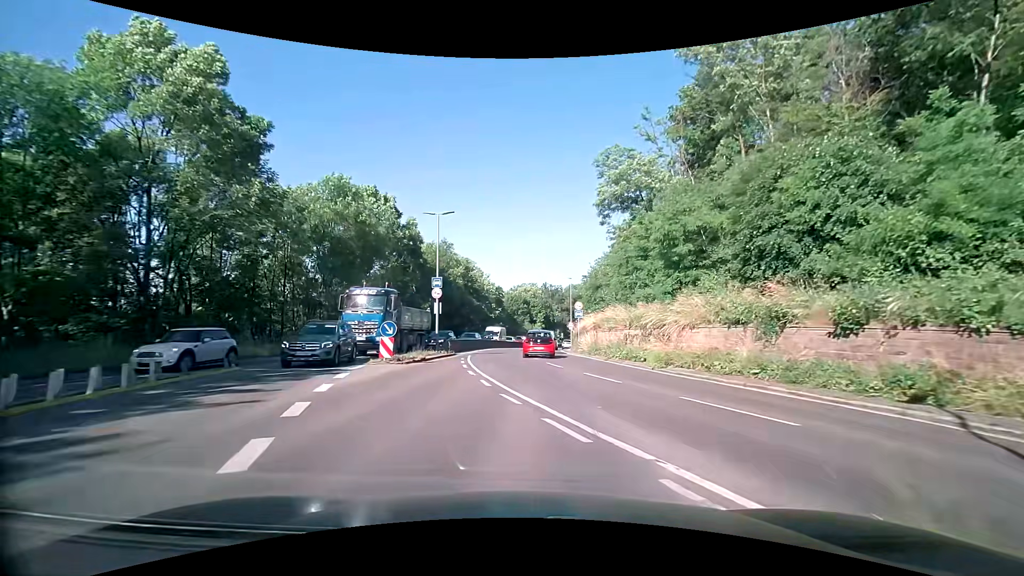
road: secondary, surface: asphalt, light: Day
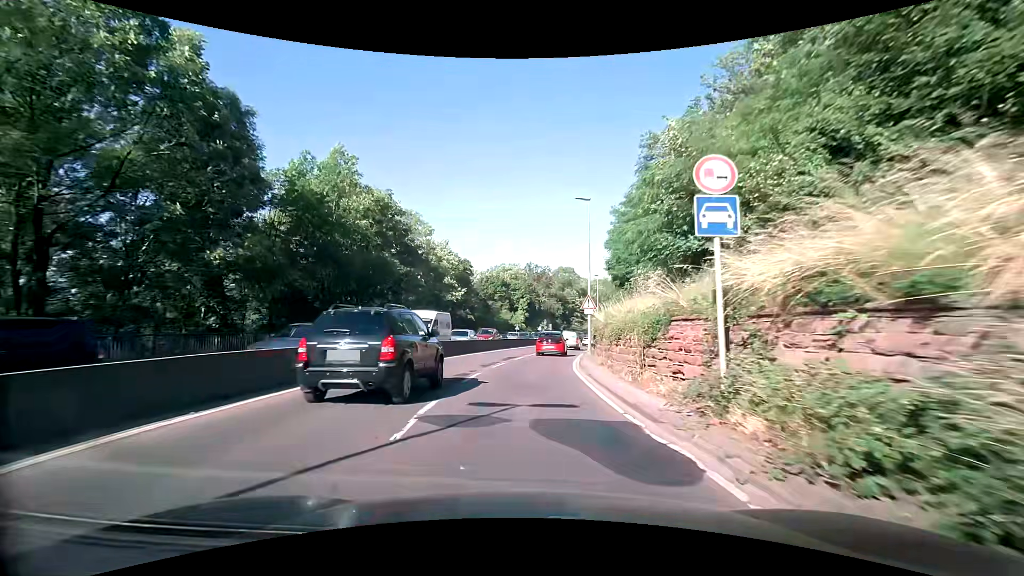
(+0.9, +31.8) m; +2°
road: trunk
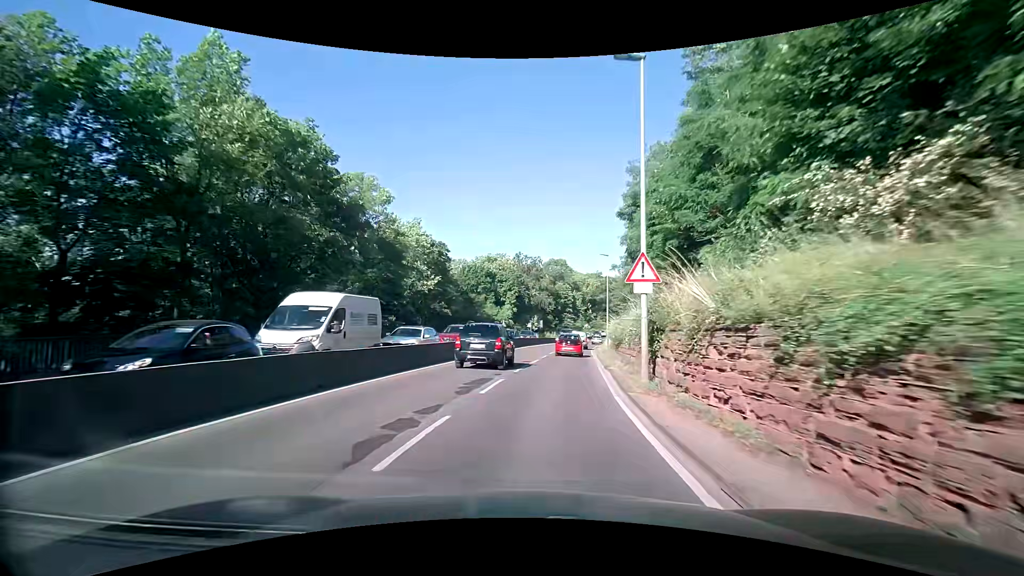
(0.0, +12.9) m; 0°
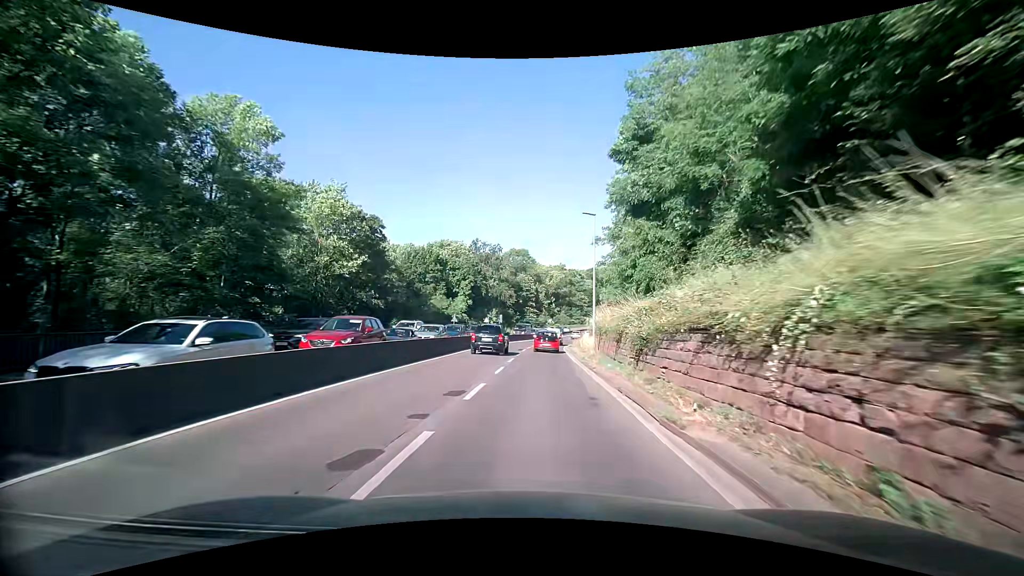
(+0.7, +13.7) m; +5°
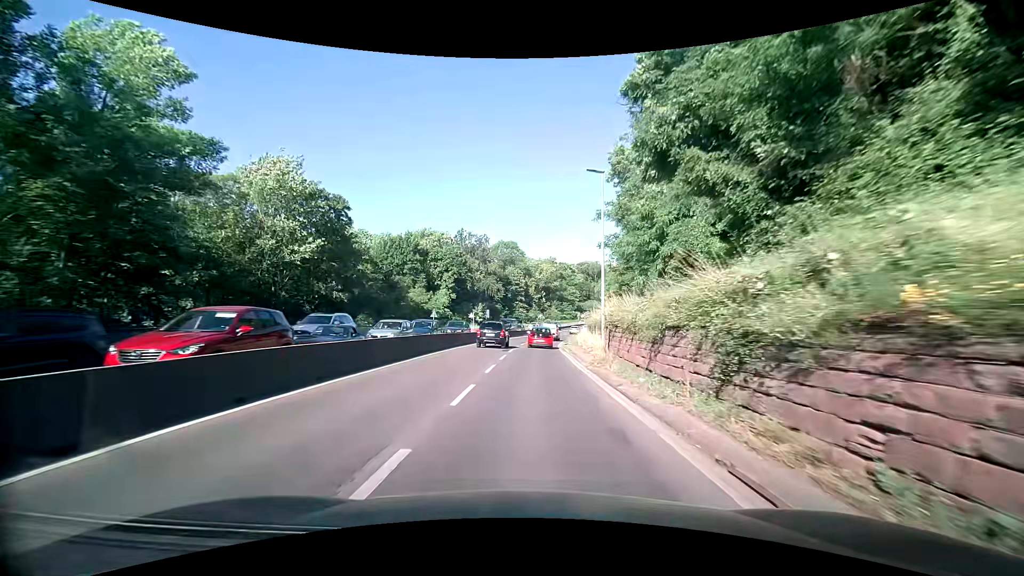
(+0.1, +7.2) m; +1°
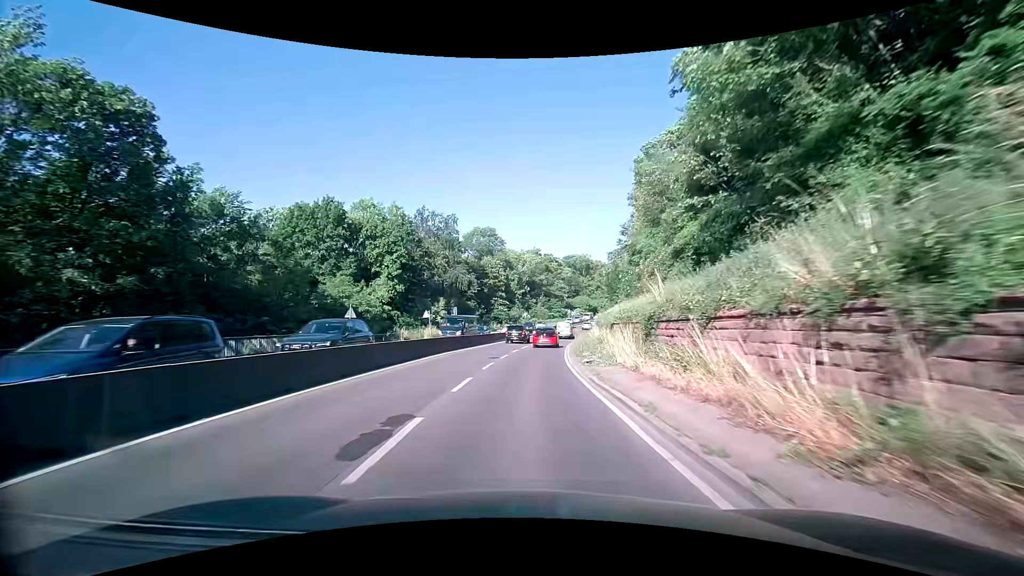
(+0.6, +22.8) m; +3°
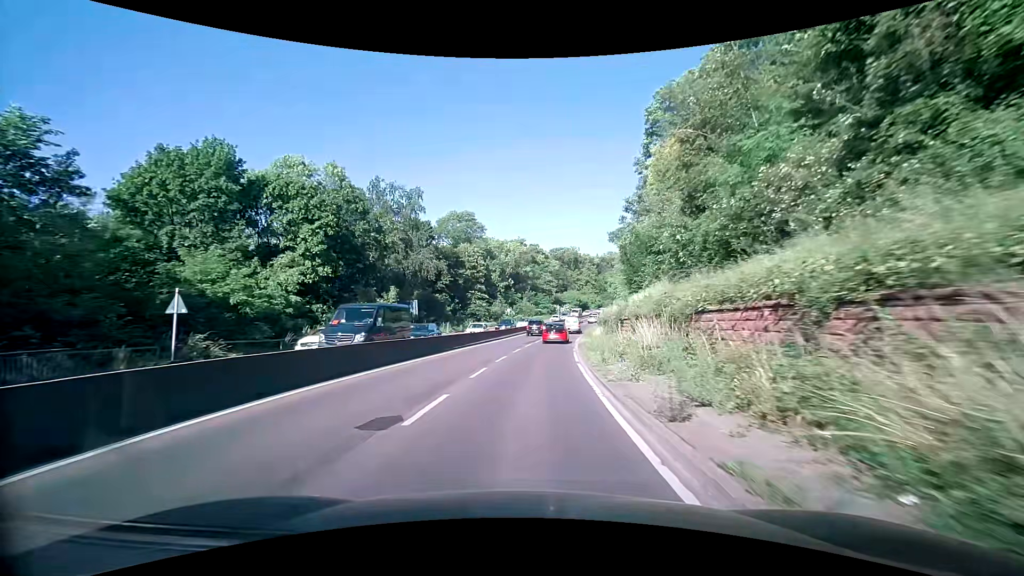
(0.0, +16.1) m; +1°
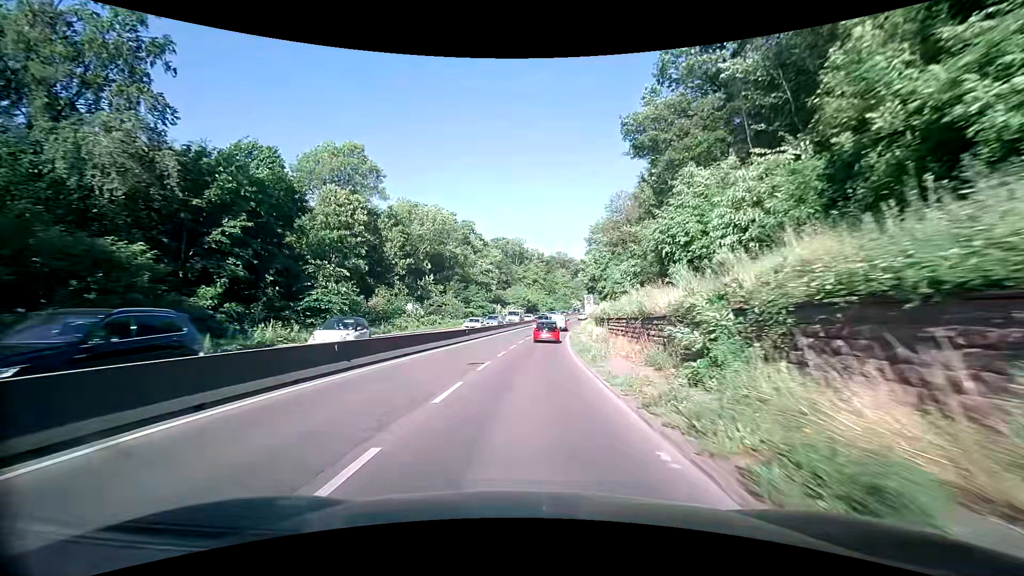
(+2.4, +41.3) m; +7°
(0, +10) (0, +20) (+1, +30) (+2, +40) (+2, +50) (+3, +60) (+5, +70) (+6, +80) (+8, +90) (+10, +99) m
